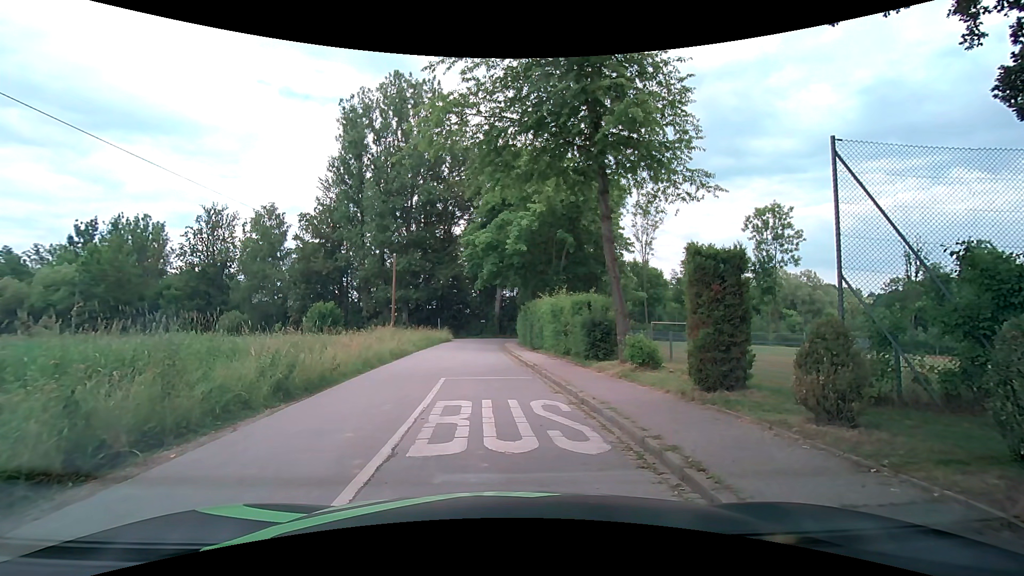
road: residential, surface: asphalt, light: Day
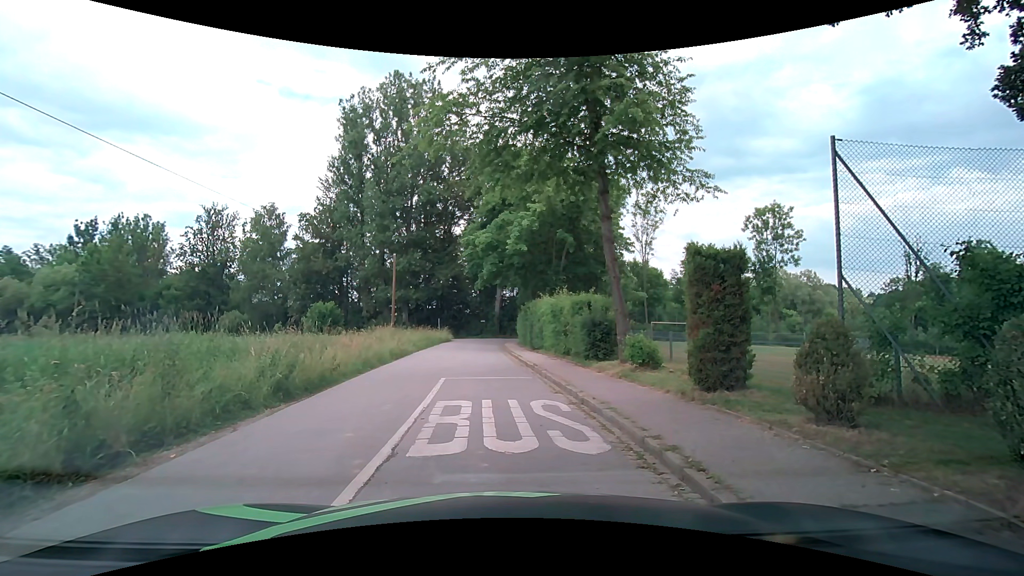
(0.0, 0.0) m; 0°
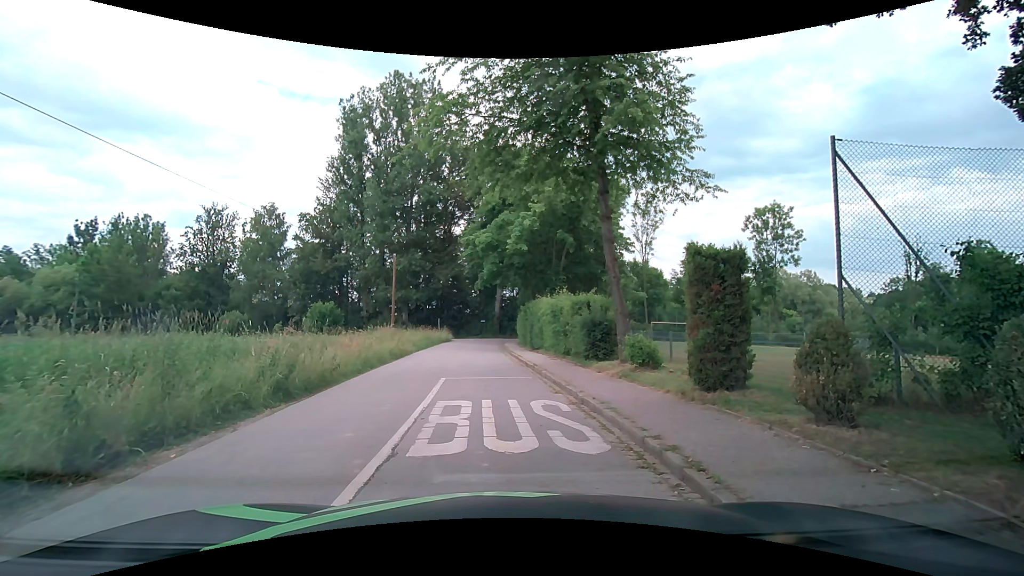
(0.0, 0.0) m; 0°
